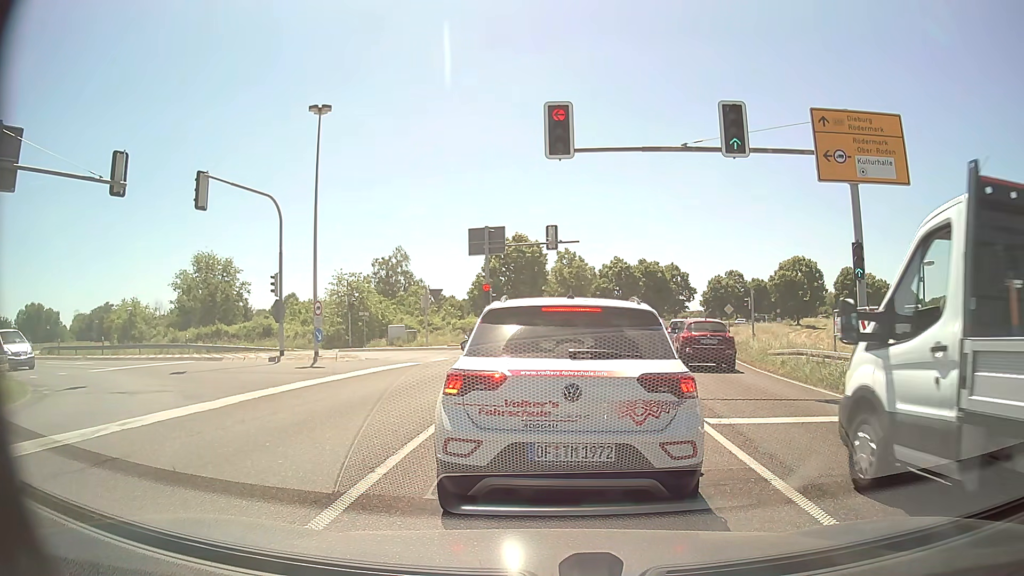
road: primary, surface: asphalt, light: Day
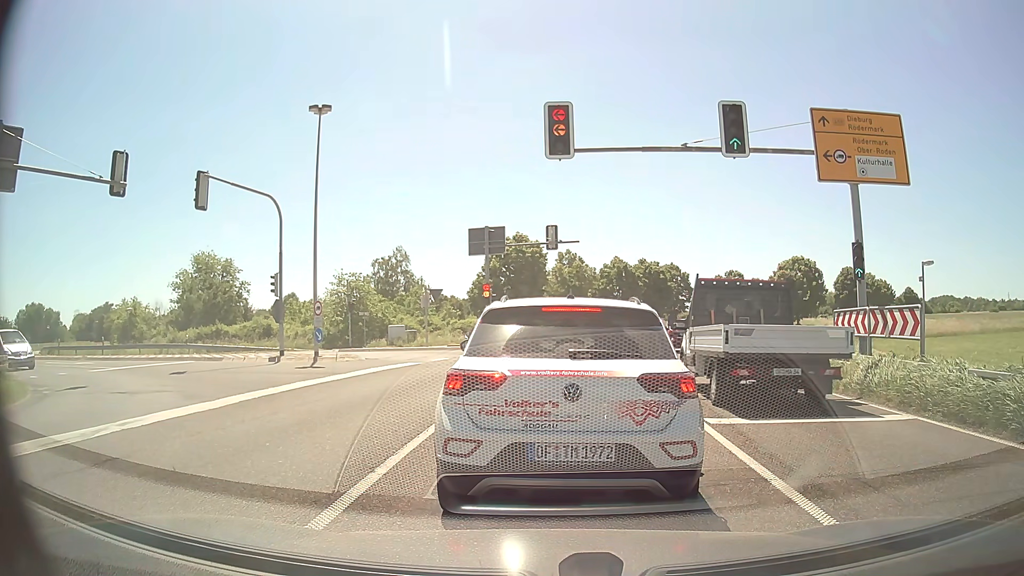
(0.0, 0.0) m; 0°
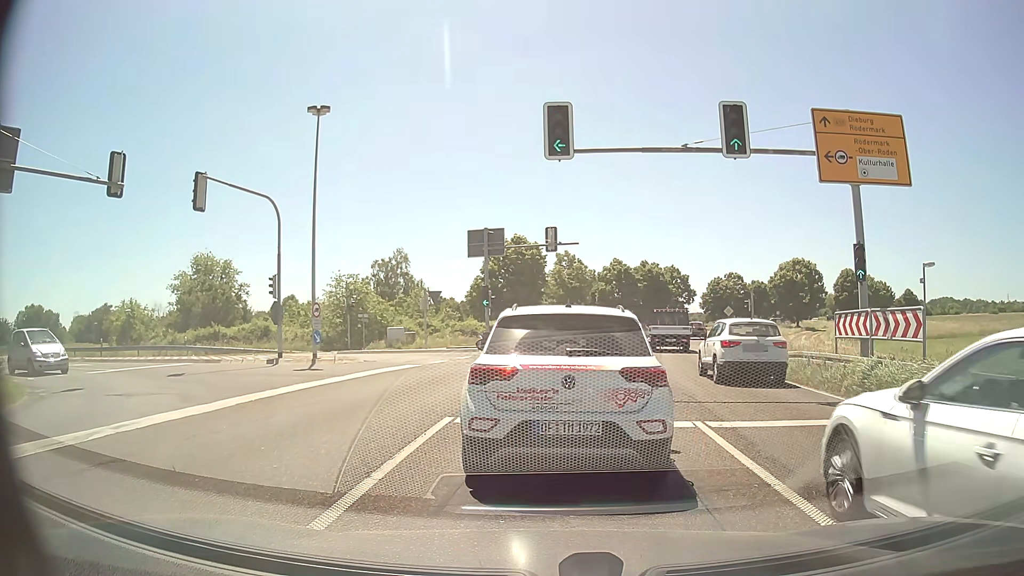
(0.0, +0.1) m; 0°
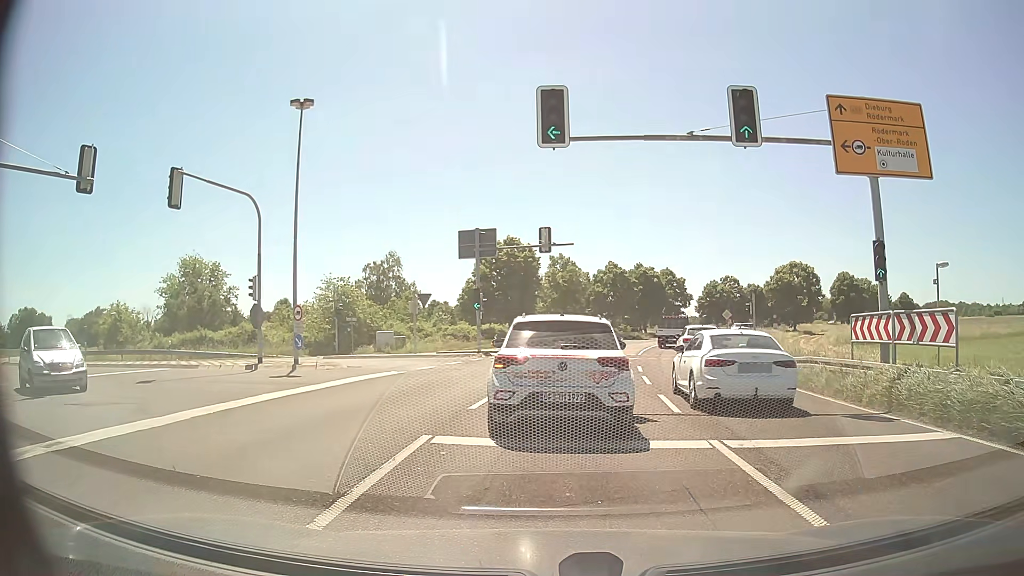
(0.0, +1.5) m; +2°
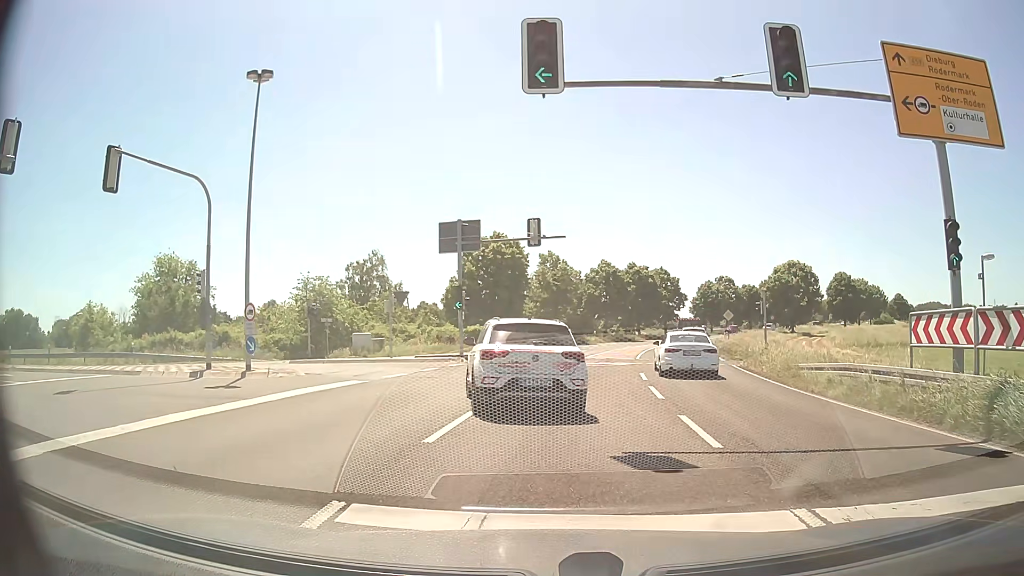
(0.0, +3.5) m; 0°
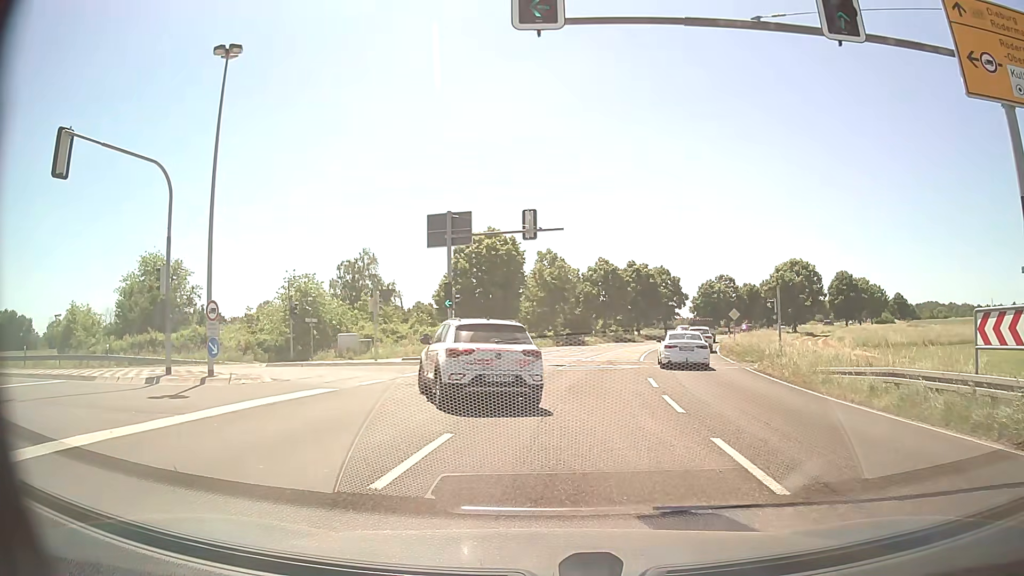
(0.0, +2.5) m; 0°
(0, +10) (-4, +19) (-12, +25) (-22, +26) (-32, +29) (-41, +33) (-49, +39) (-56, +46) (-63, +53) (-68, +61) m
